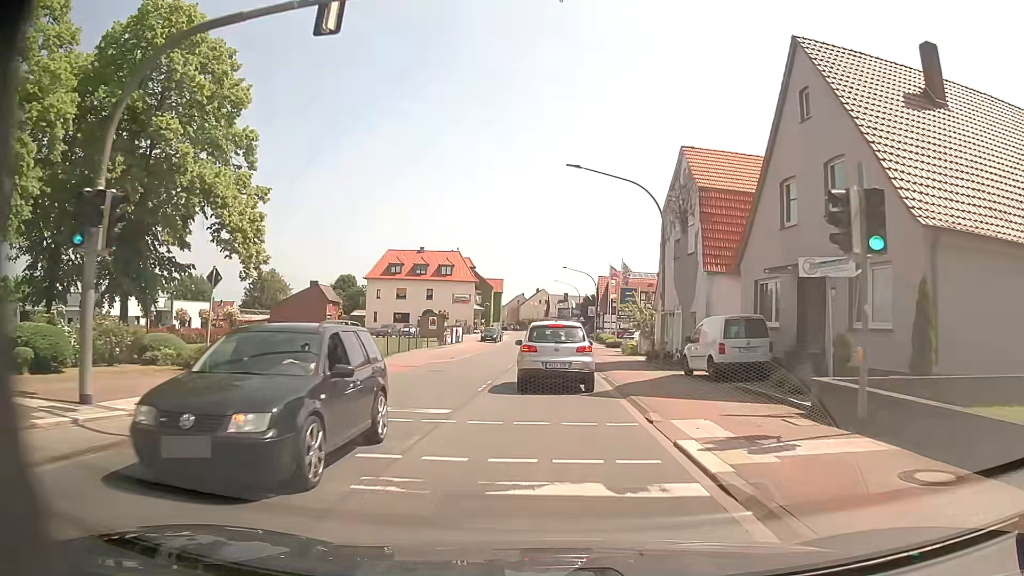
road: primary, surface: asphalt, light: Day
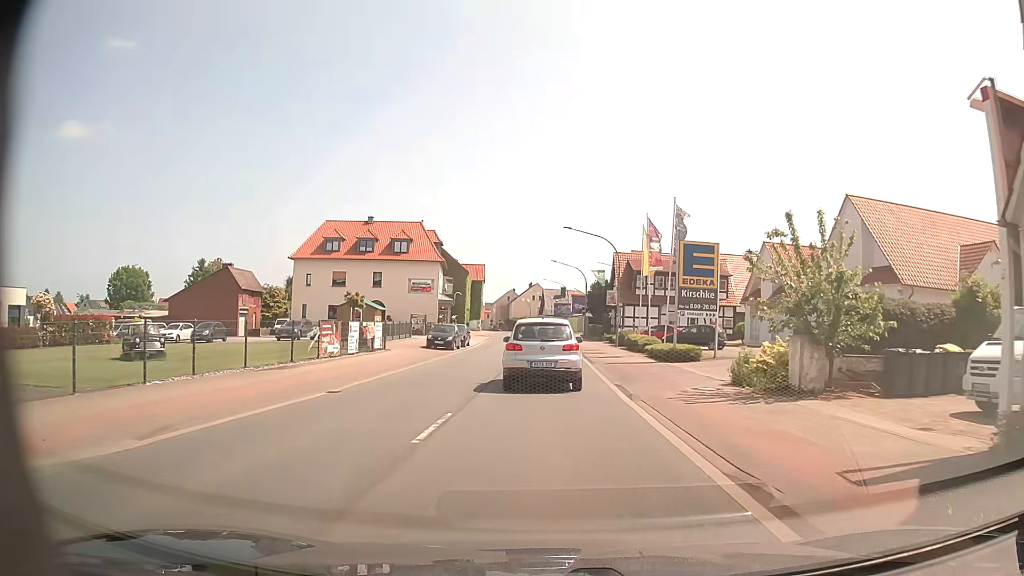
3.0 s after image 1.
(0.0, +26.8) m; +1°
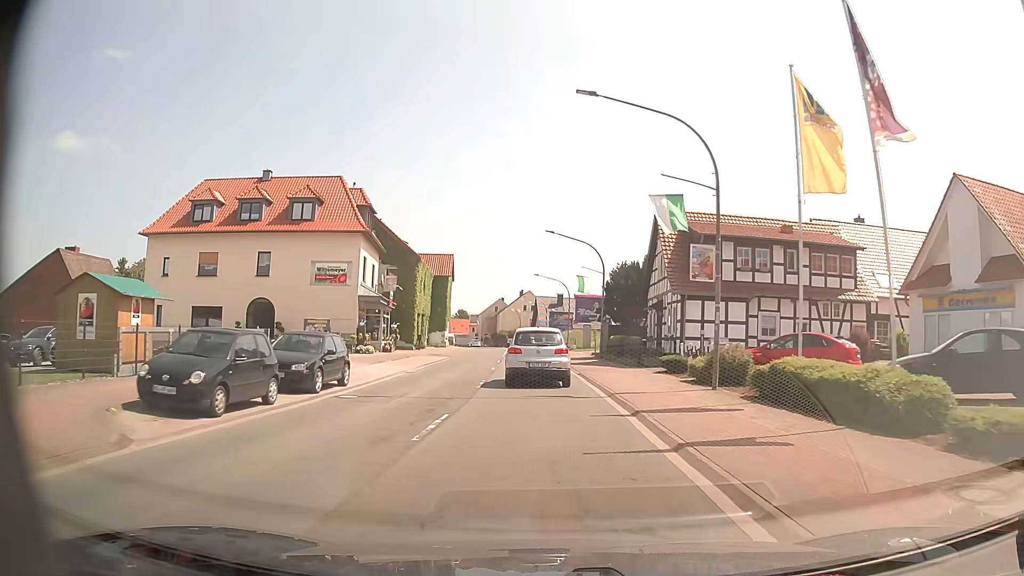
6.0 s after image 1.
(-0.1, +27.9) m; 0°
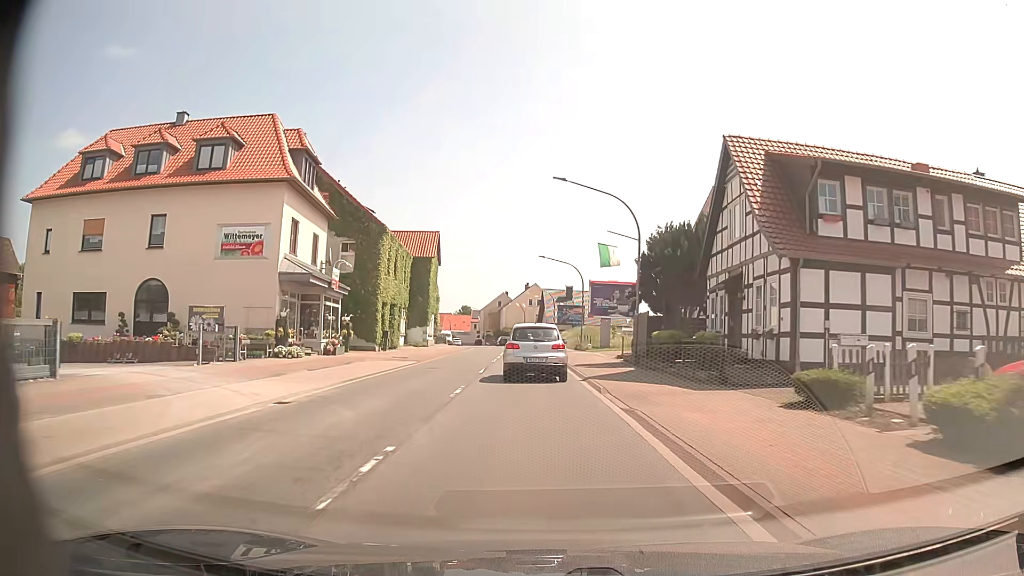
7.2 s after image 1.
(0.0, +13.7) m; 0°
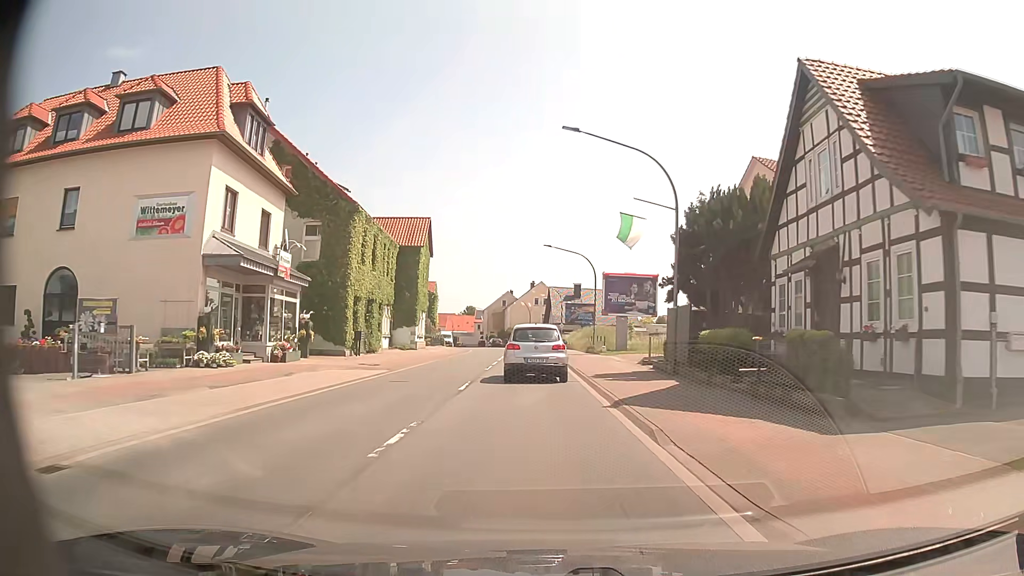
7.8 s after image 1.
(0.0, +7.2) m; -1°
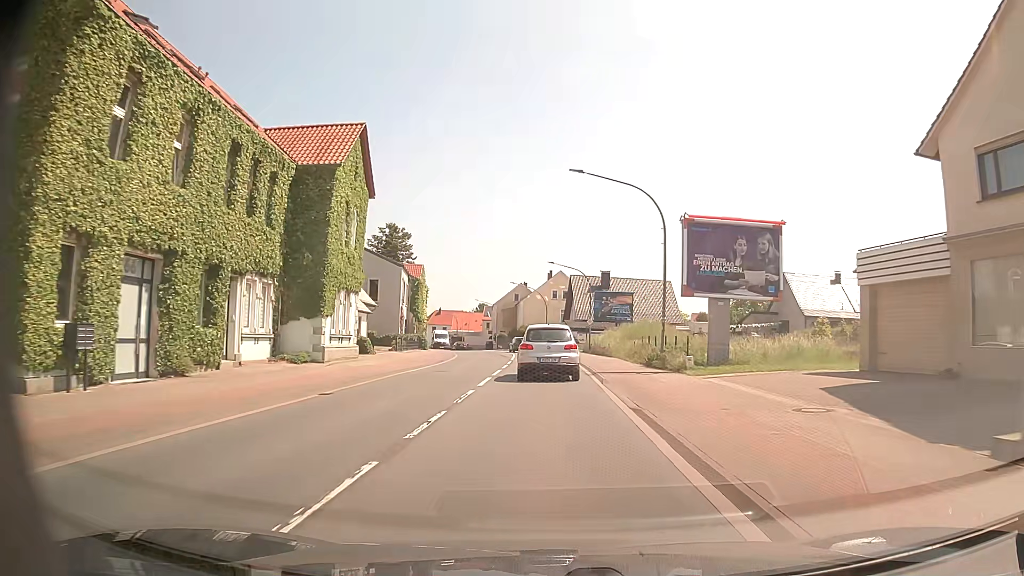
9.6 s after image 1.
(-0.4, +22.5) m; -1°
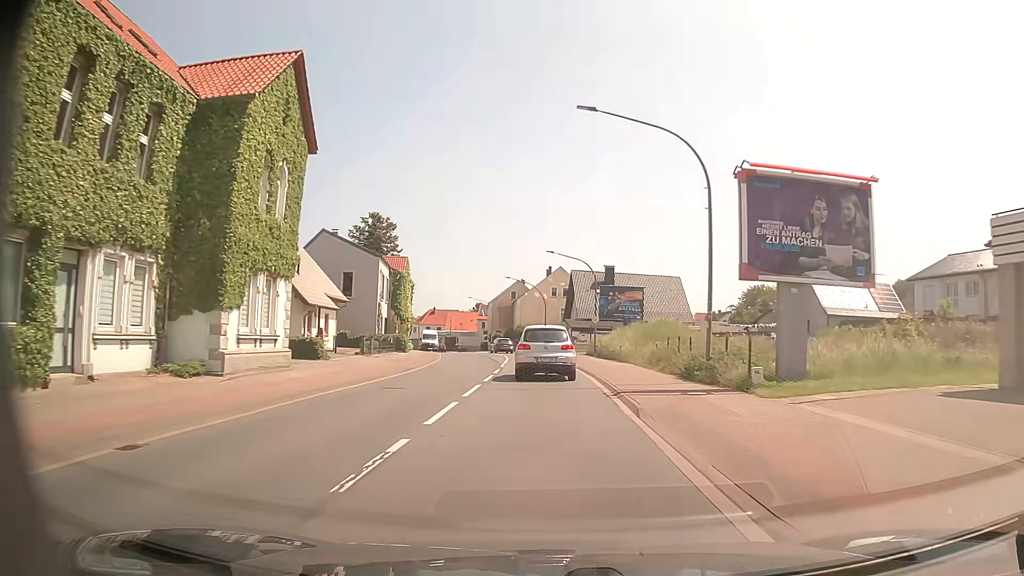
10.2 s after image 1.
(-0.1, +7.7) m; 0°
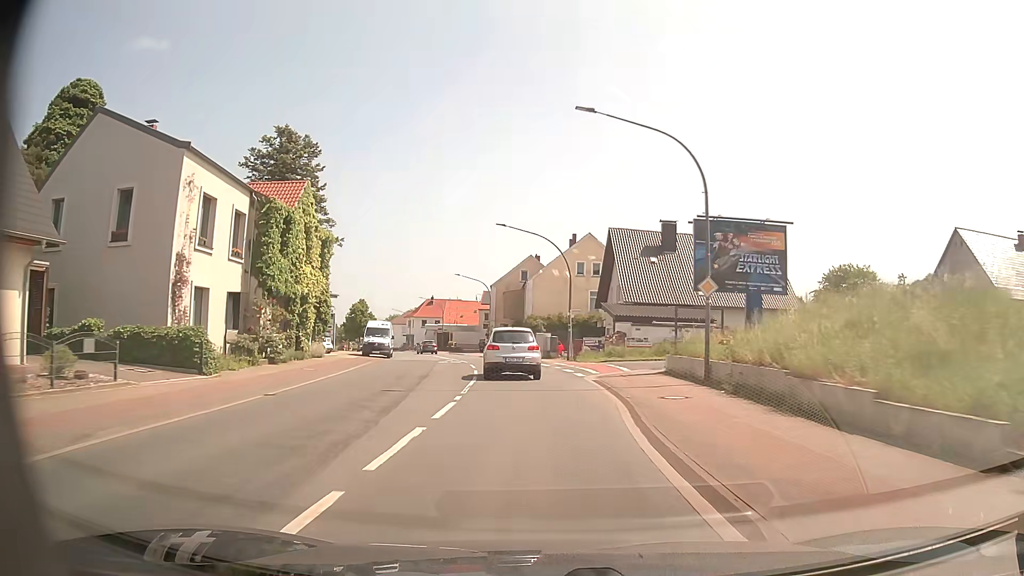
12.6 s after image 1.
(-0.4, +31.6) m; -2°
(0, +10) (-1, +20) (-2, +30) (-3, +40) (-6, +50) (-8, +59) (-11, +69) (-14, +78) (-17, +88) (-21, +97) m
